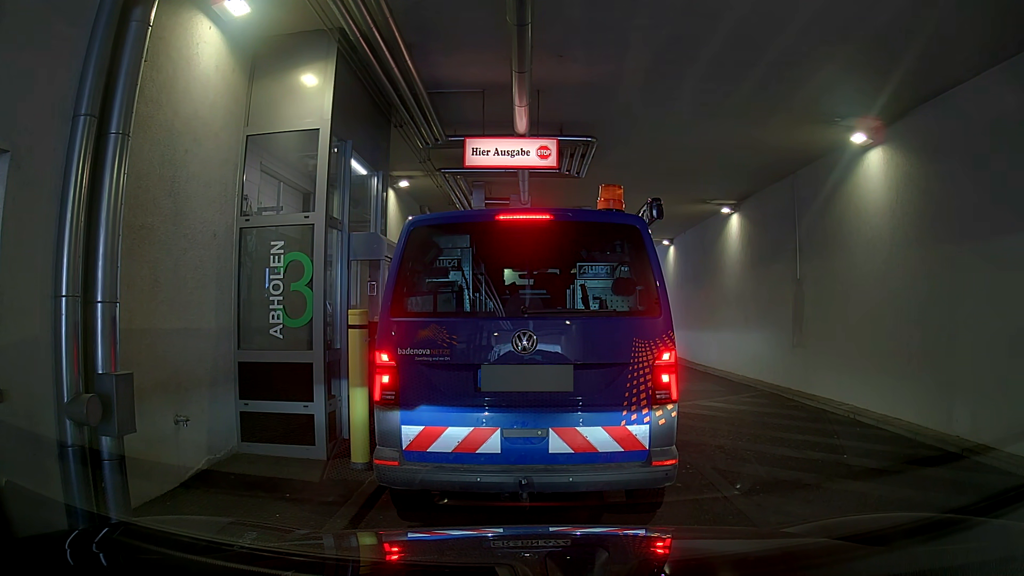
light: Day
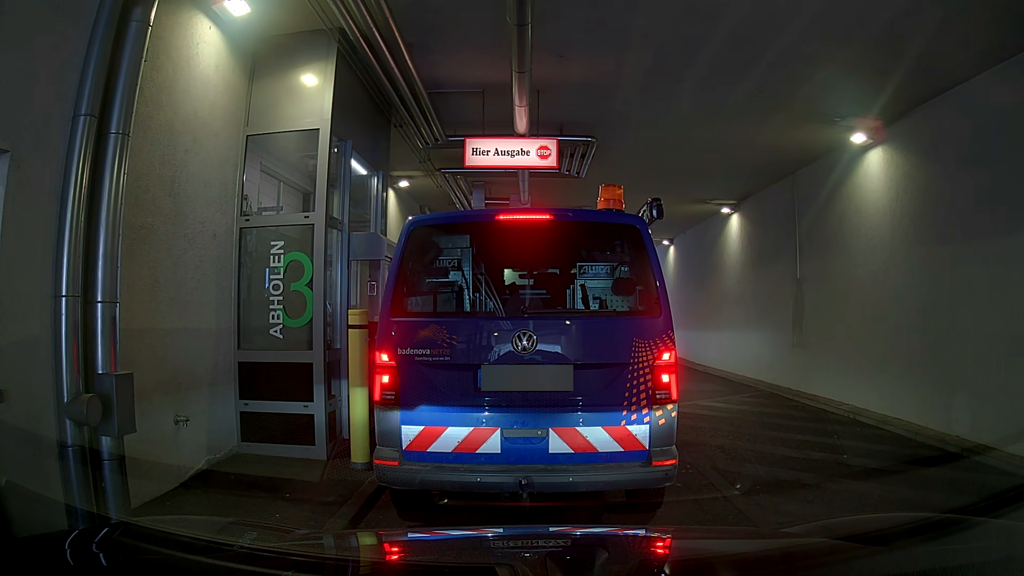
(0.0, 0.0) m; 0°
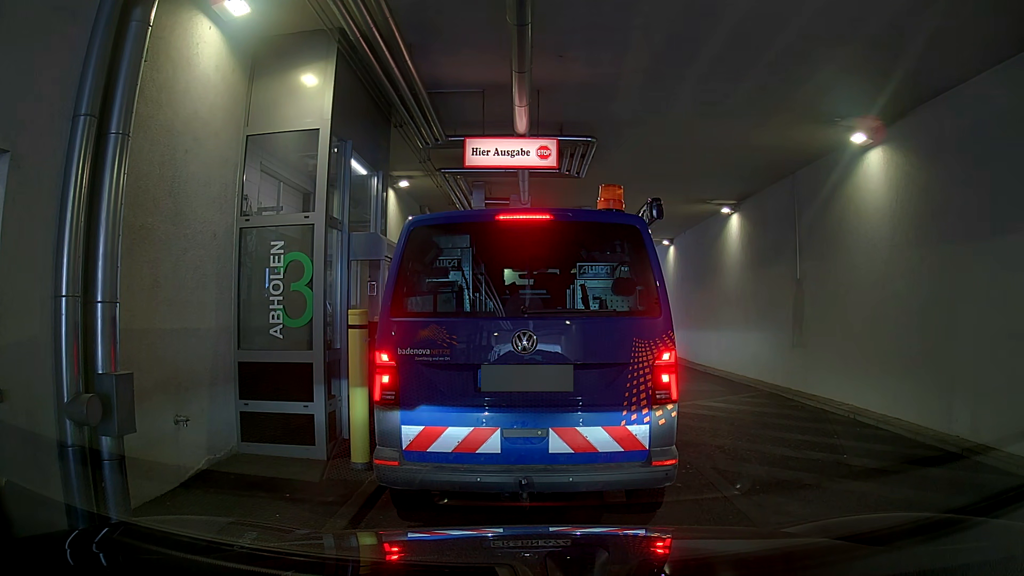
(0.0, 0.0) m; 0°
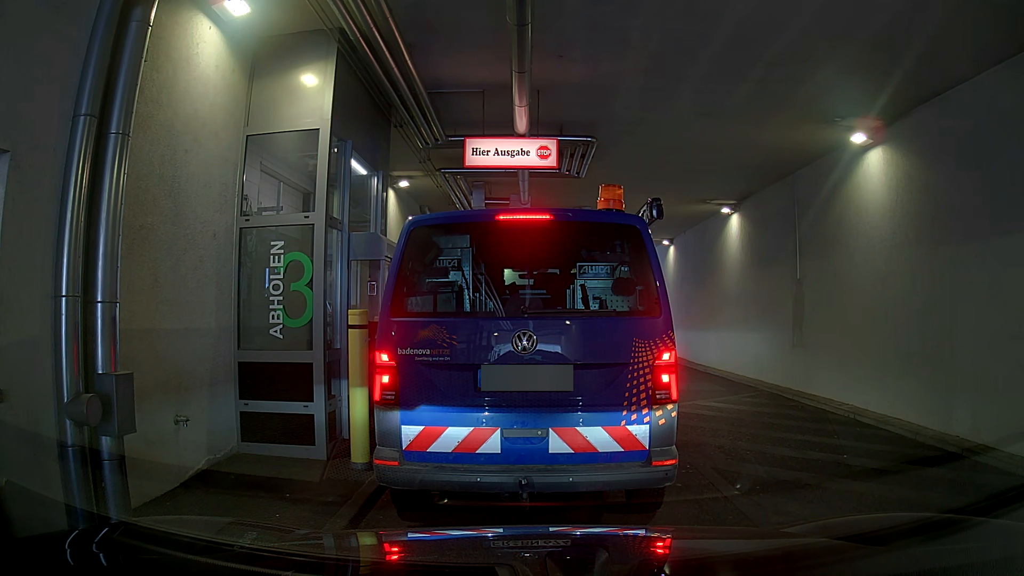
(0.0, 0.0) m; 0°
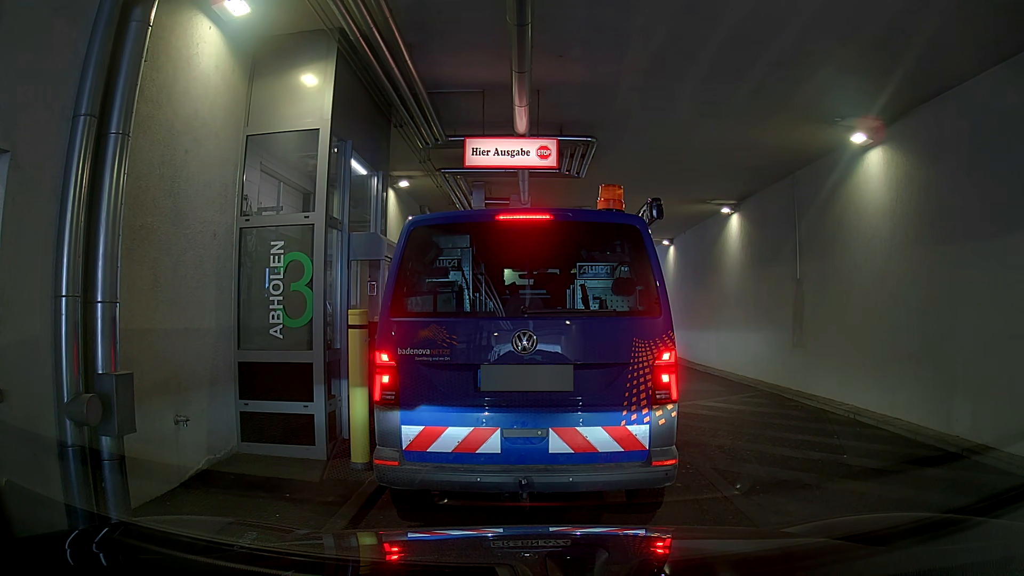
(0.0, 0.0) m; 0°
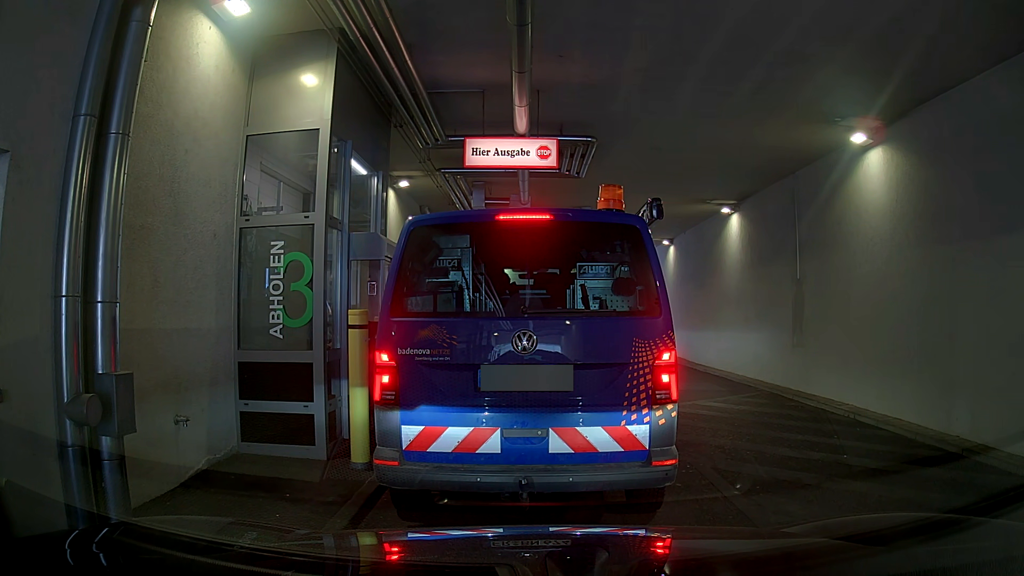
(0.0, 0.0) m; 0°
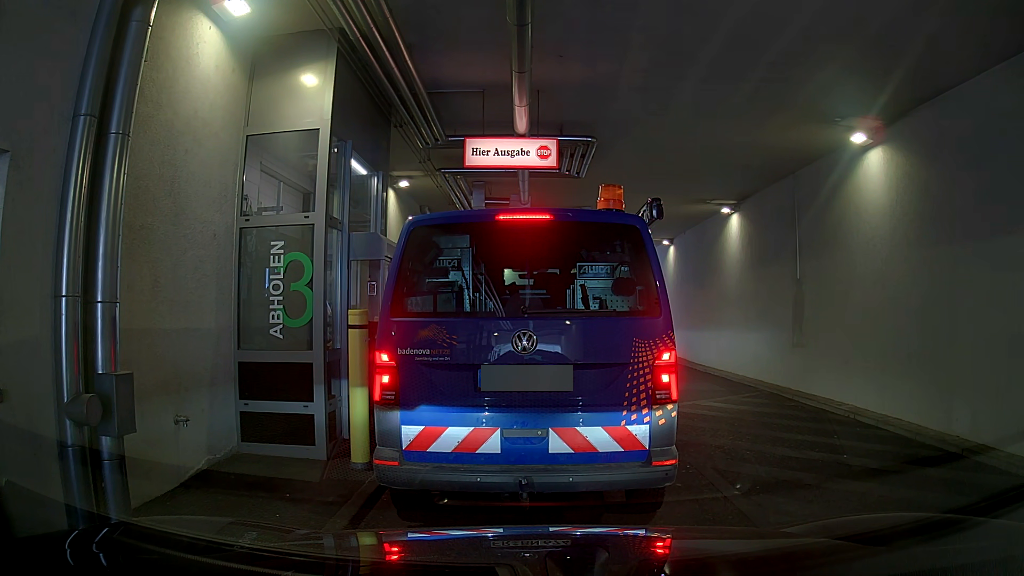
(0.0, 0.0) m; 0°
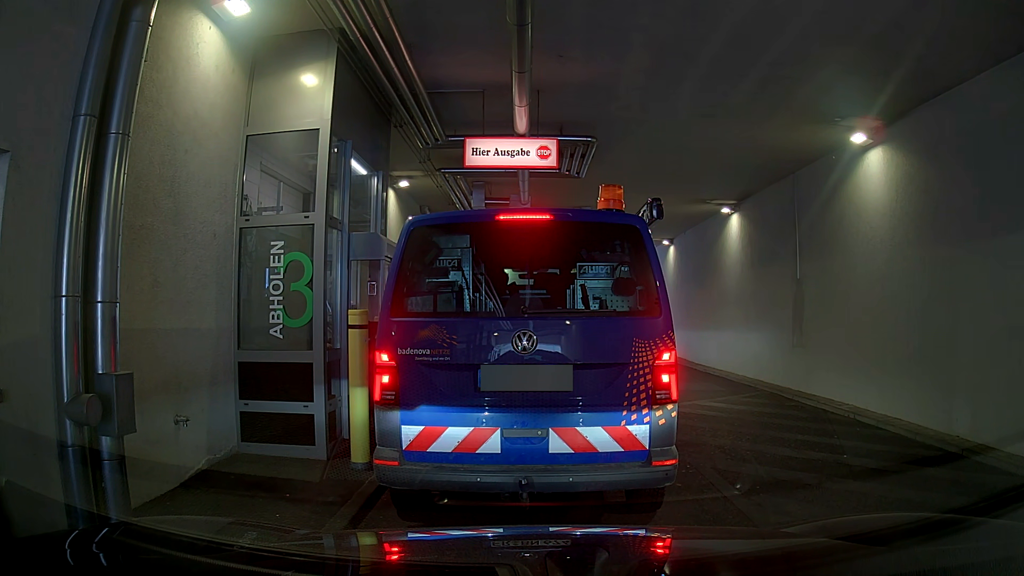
(0.0, 0.0) m; 0°
